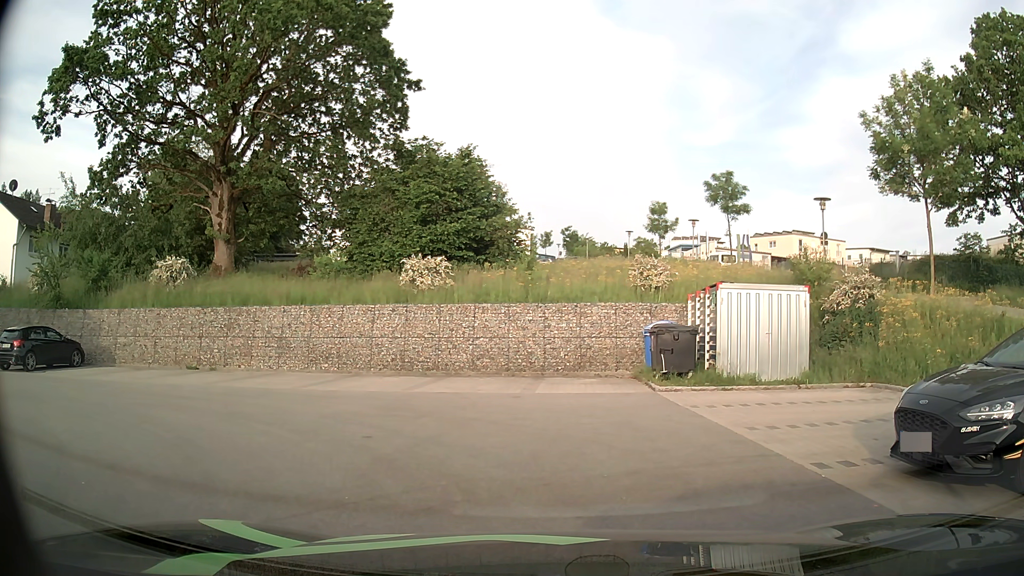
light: Day
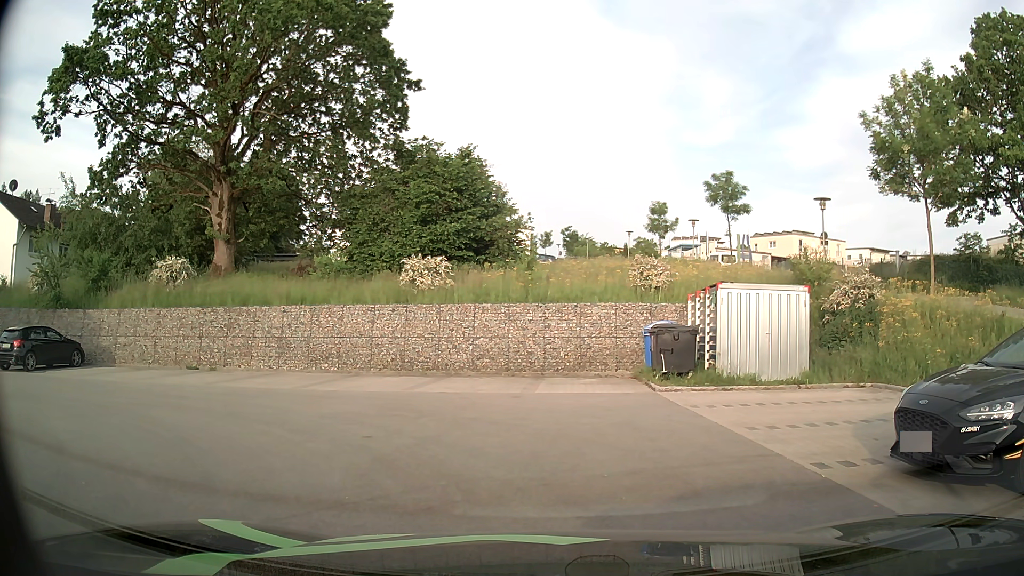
(0.0, 0.0) m; 0°
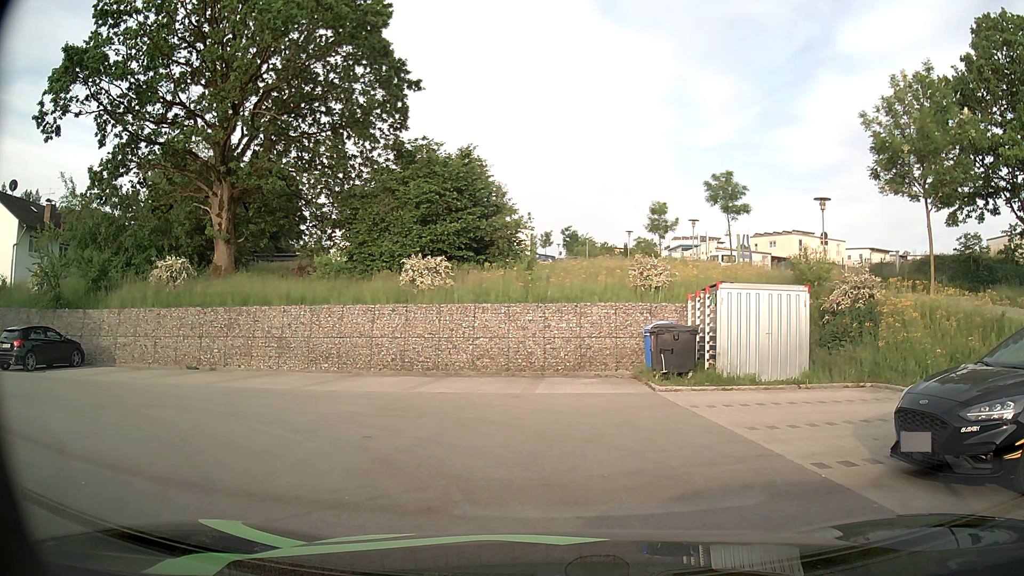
(0.0, 0.0) m; 0°
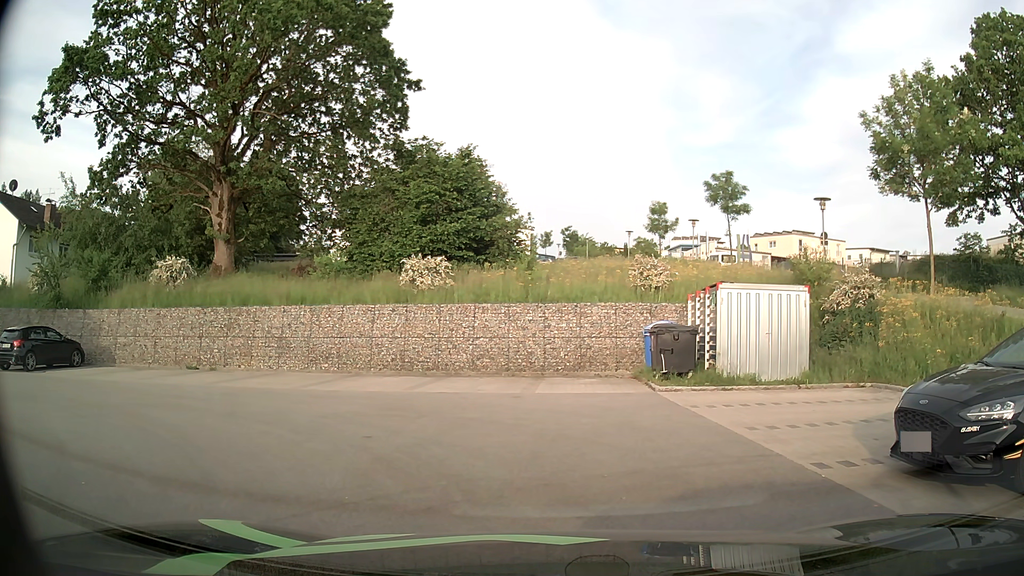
(0.0, 0.0) m; 0°
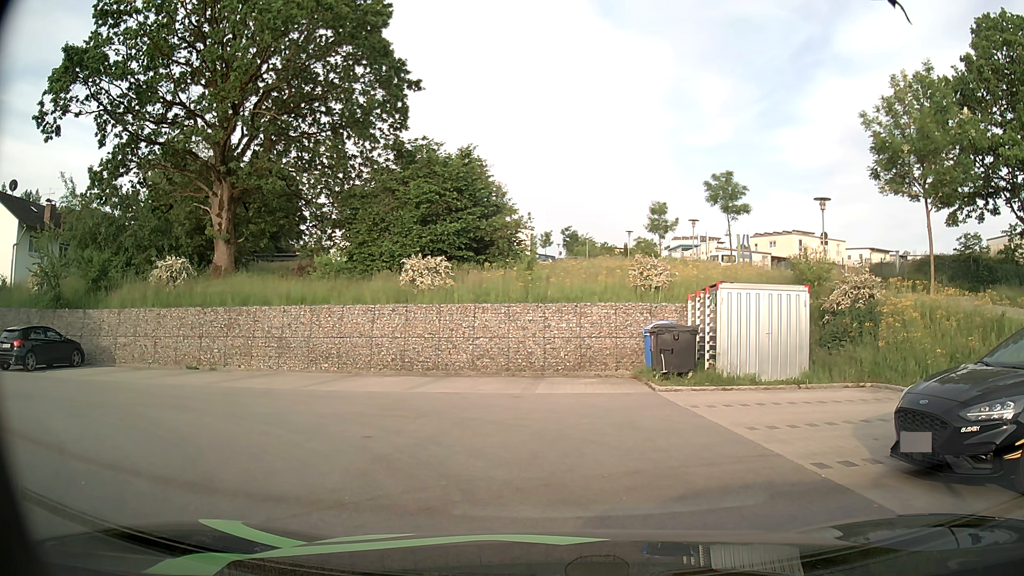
(0.0, 0.0) m; 0°
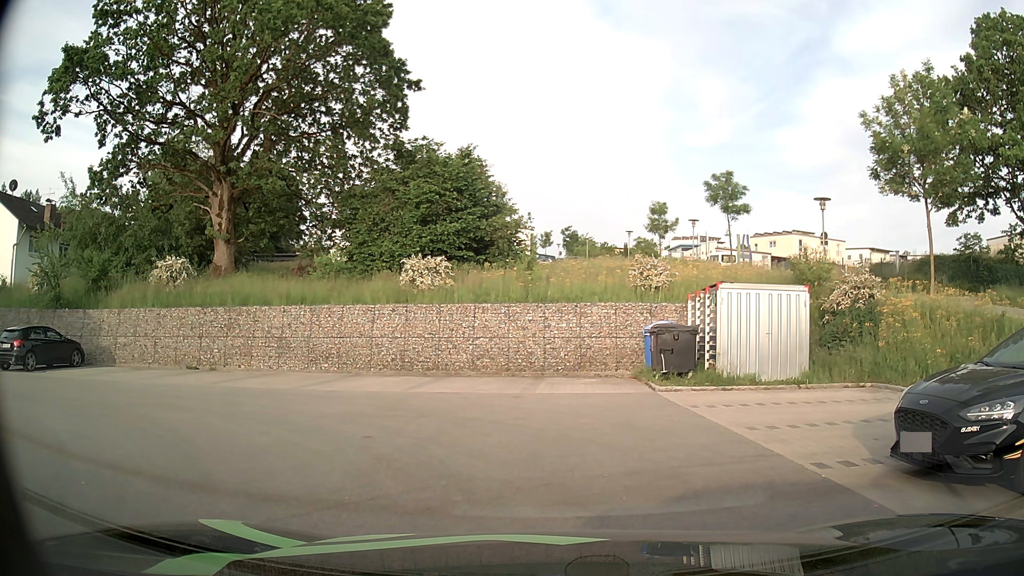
(0.0, 0.0) m; 0°
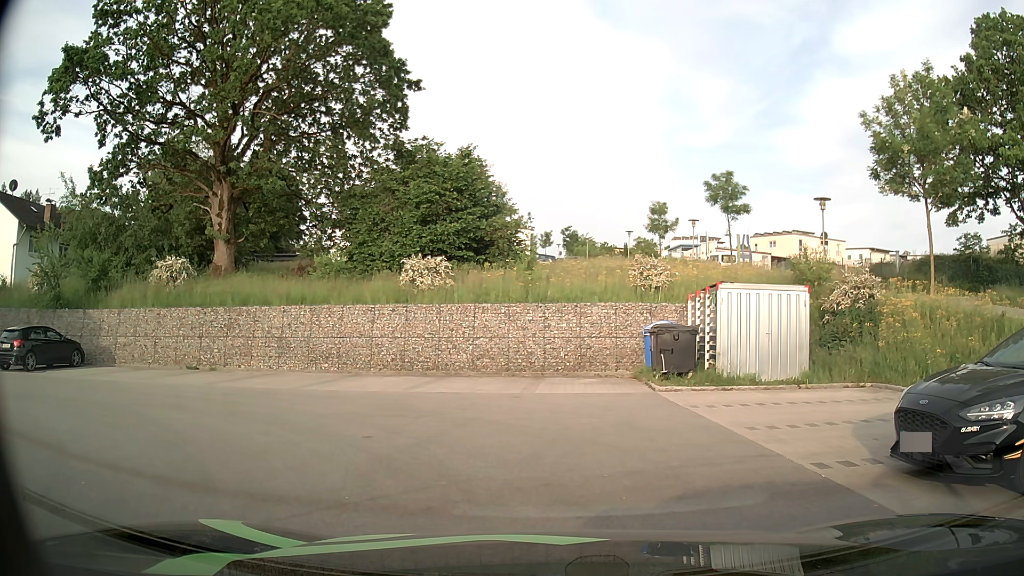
(0.0, 0.0) m; 0°
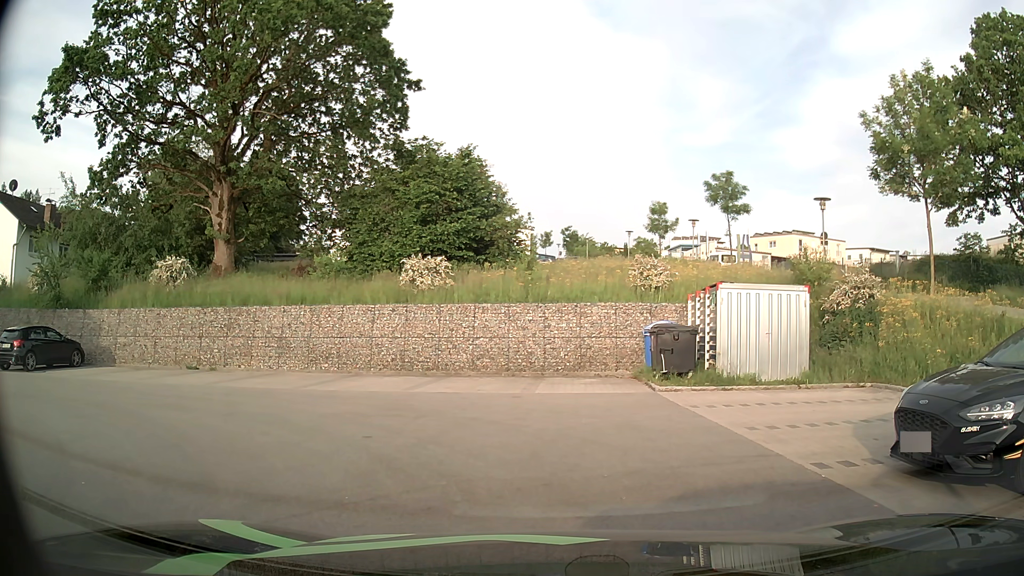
(0.0, 0.0) m; 0°
